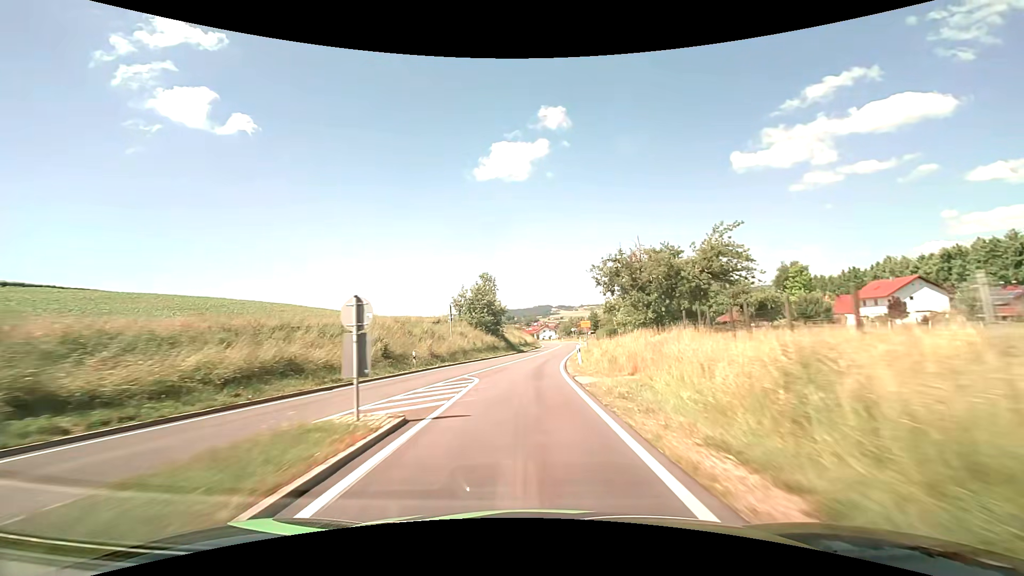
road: secondary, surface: asphalt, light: Day
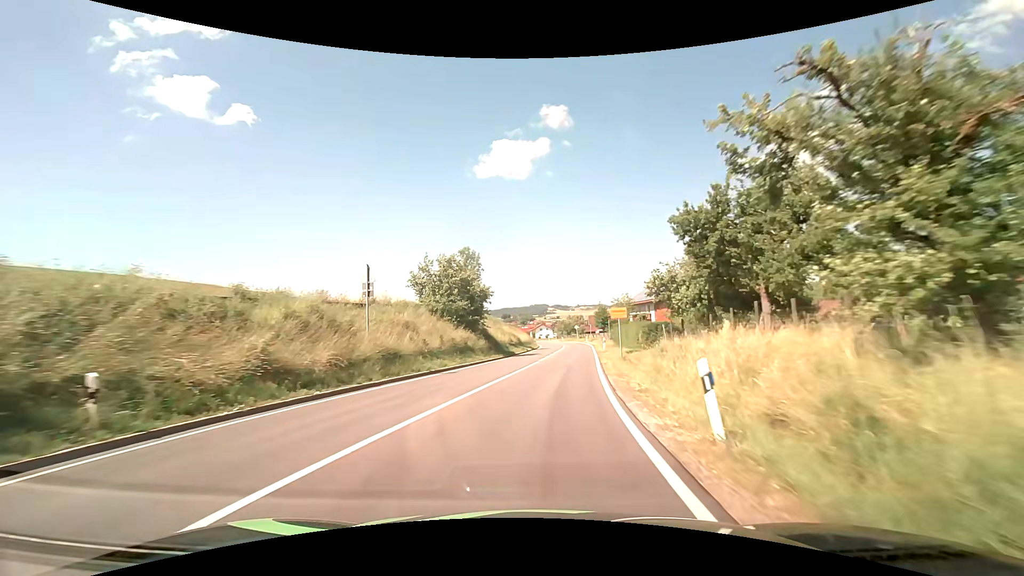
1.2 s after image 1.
(0.0, +20.4) m; 0°
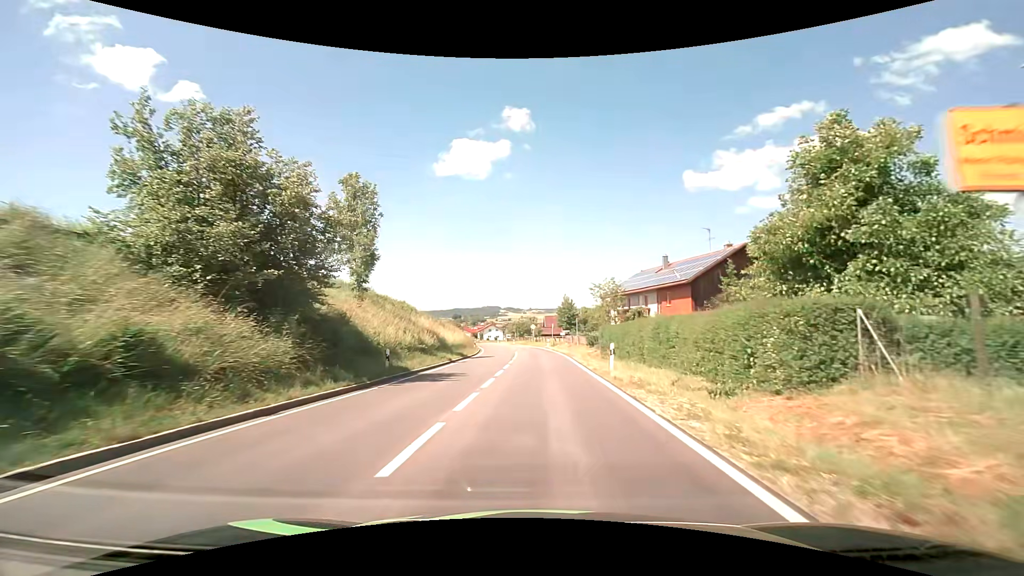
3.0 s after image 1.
(+1.2, +25.7) m; +6°
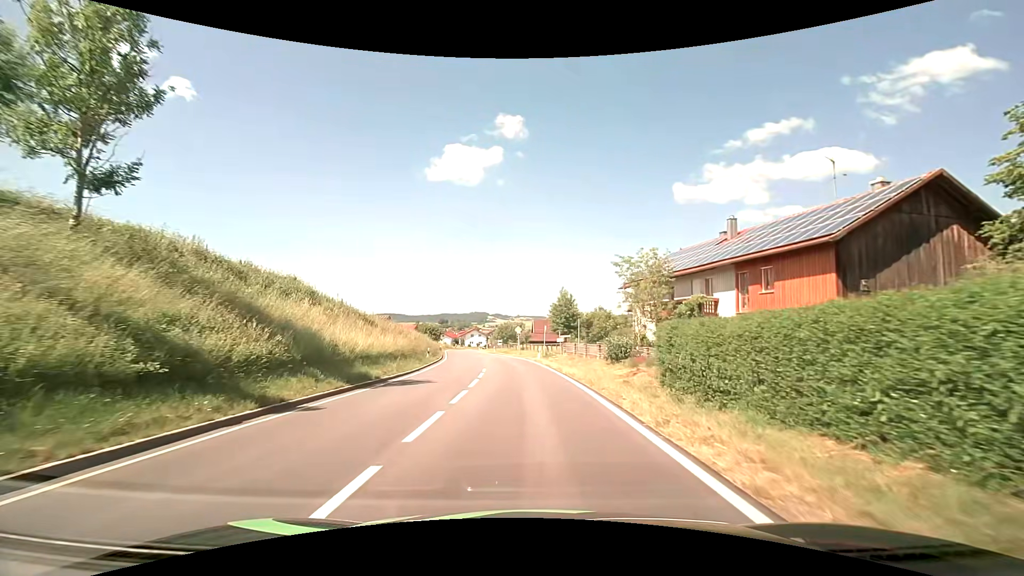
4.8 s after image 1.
(+0.3, +20.2) m; +1°
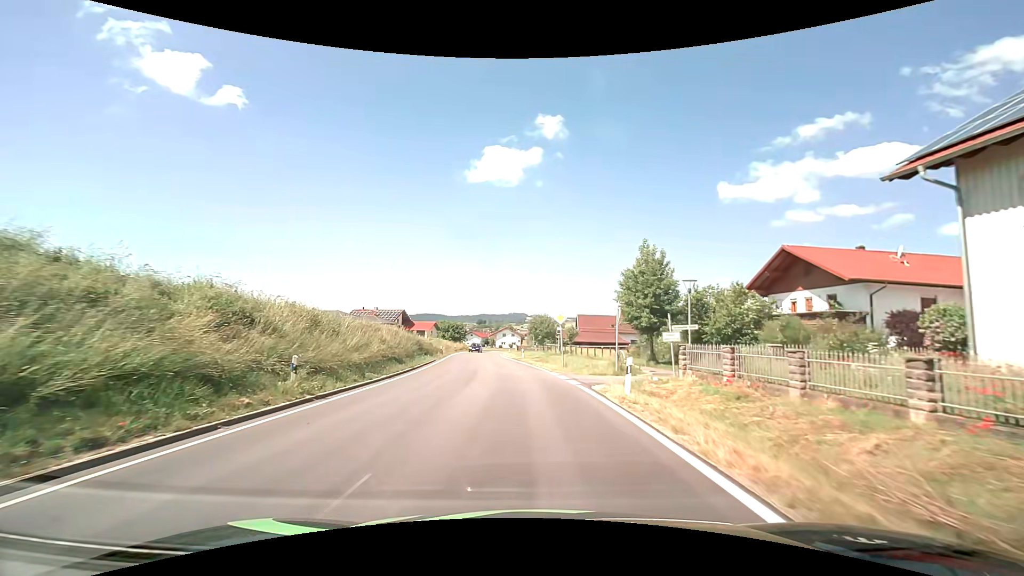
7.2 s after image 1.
(-0.7, +27.2) m; -5°
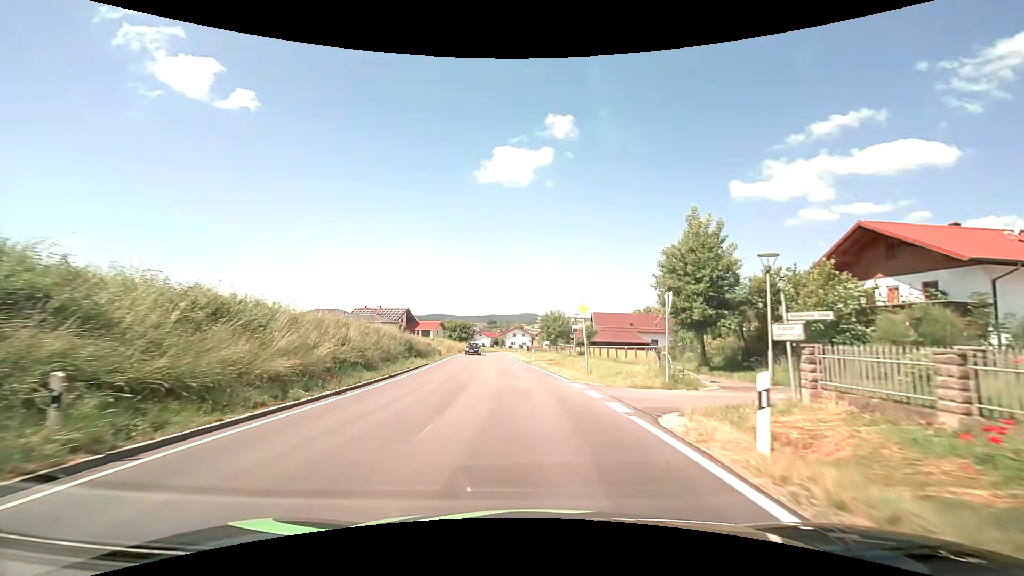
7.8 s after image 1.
(-0.1, +7.1) m; -2°
(0, +10) (0, +20) (-1, +30) (-1, +40) (-2, +50) (-3, +60) (-3, +70) (-2, +80) (-1, +90) (+2, +99) m
